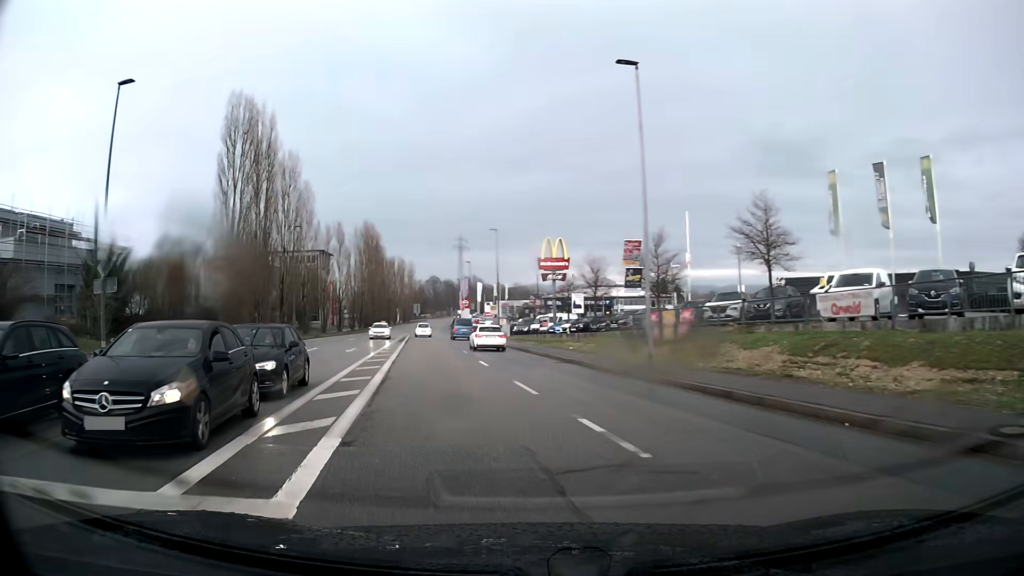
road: tertiary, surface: asphalt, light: Day
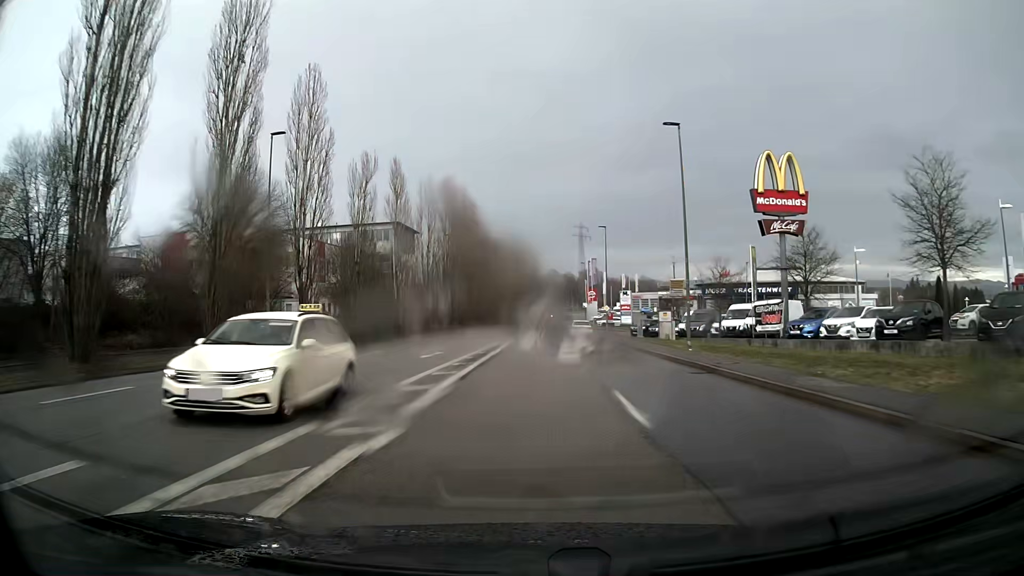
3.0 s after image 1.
(-4.2, +33.3) m; -9°
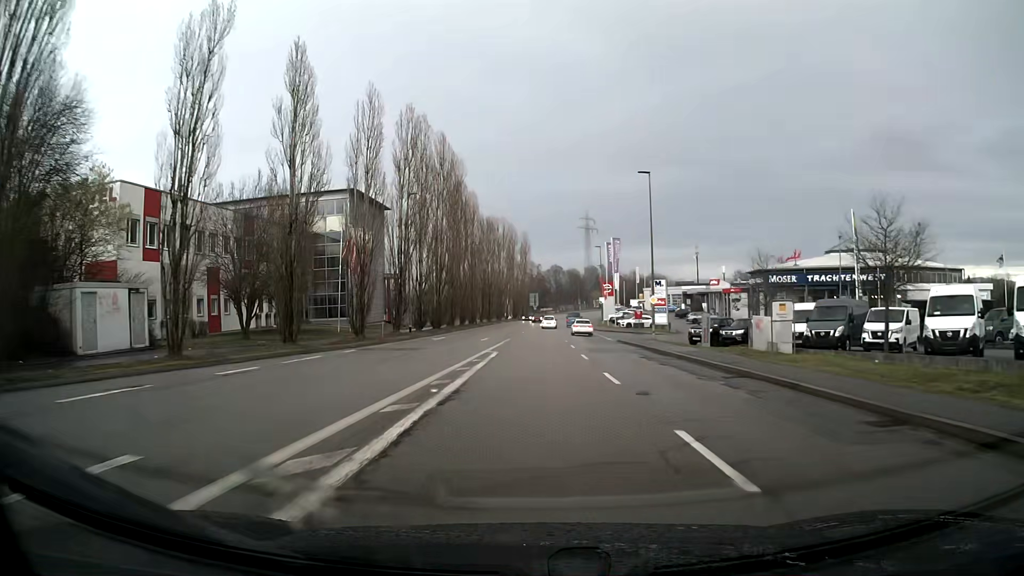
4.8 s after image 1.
(-0.1, +24.0) m; 0°
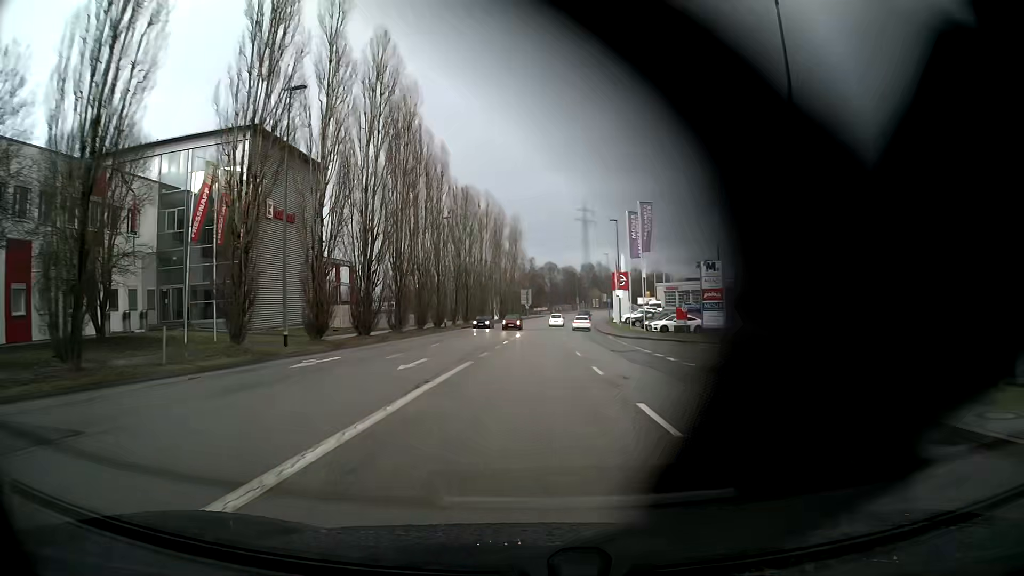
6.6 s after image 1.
(+0.2, +24.4) m; +1°
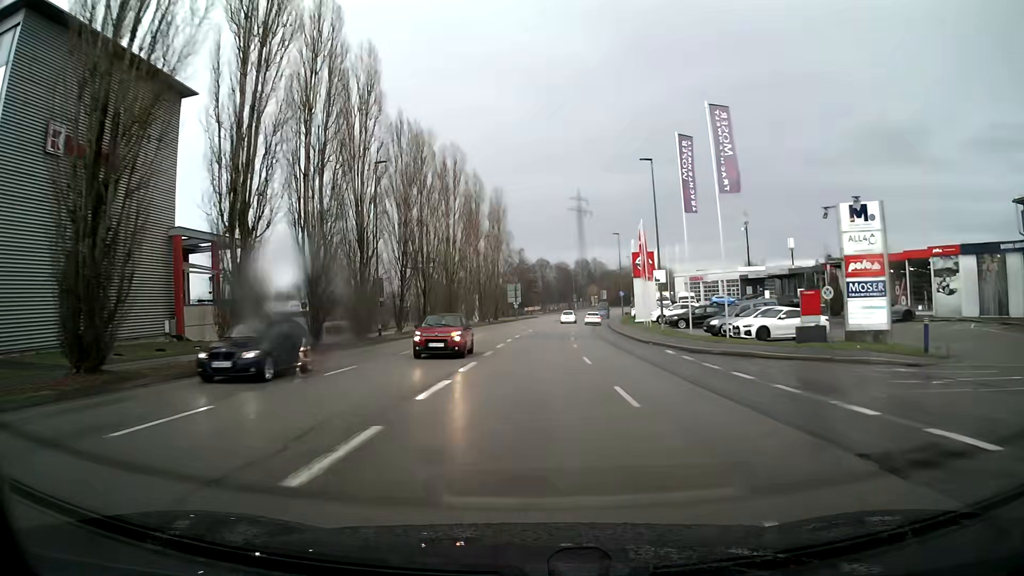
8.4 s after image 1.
(+0.2, +24.5) m; +1°
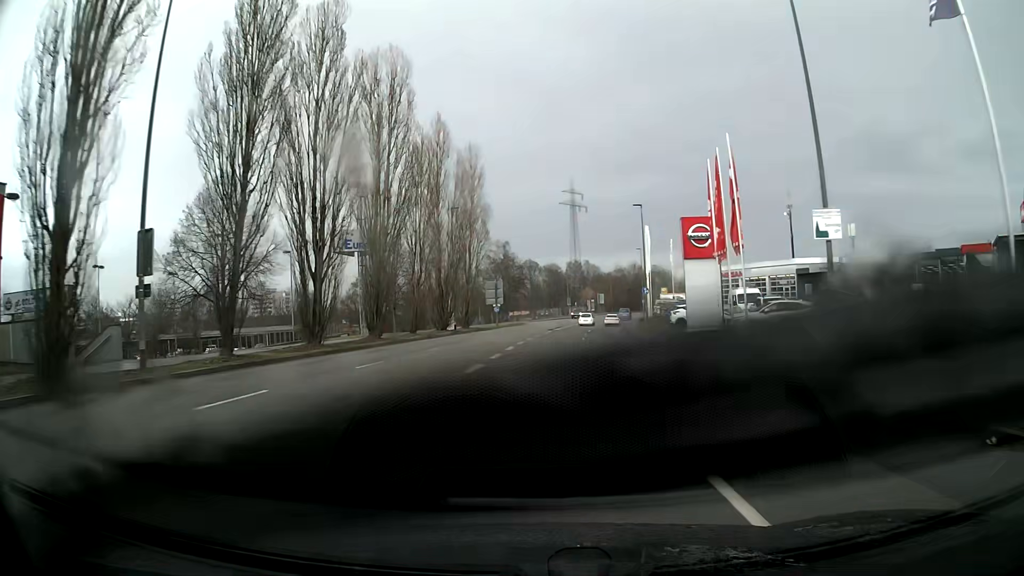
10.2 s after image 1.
(+0.1, +24.4) m; +1°
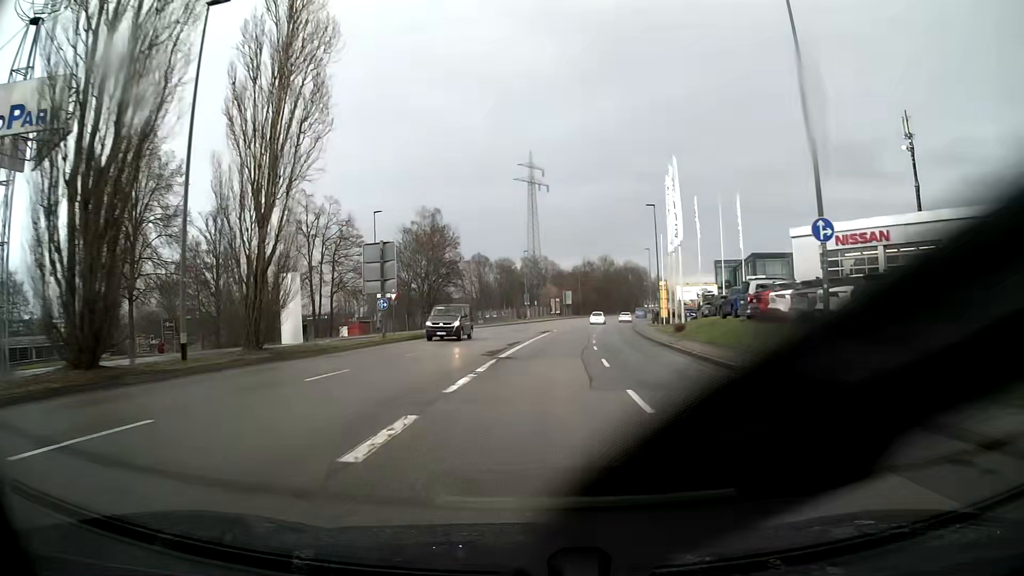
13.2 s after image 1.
(+1.6, +40.5) m; +4°
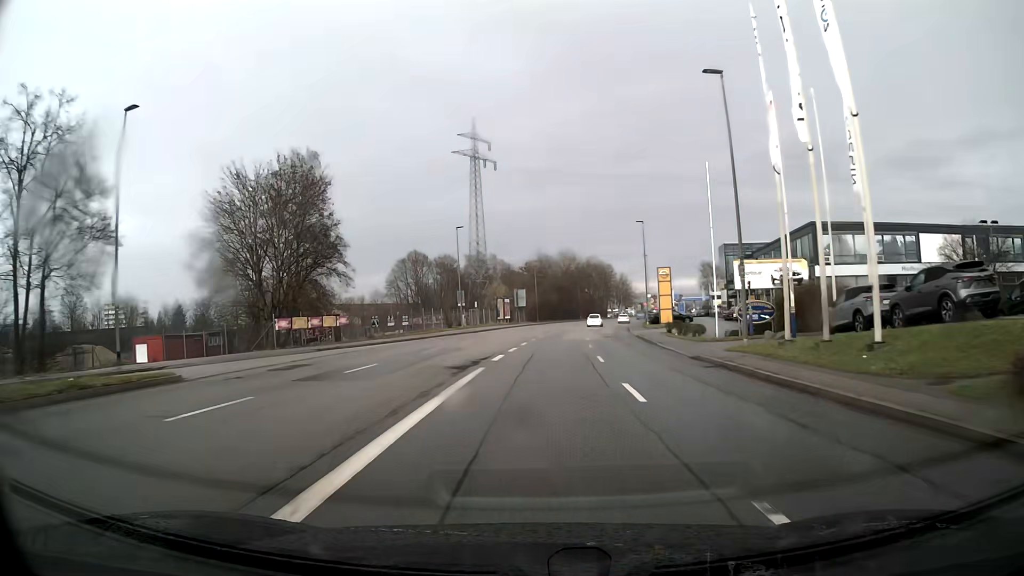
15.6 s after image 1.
(+1.1, +32.5) m; +4°
